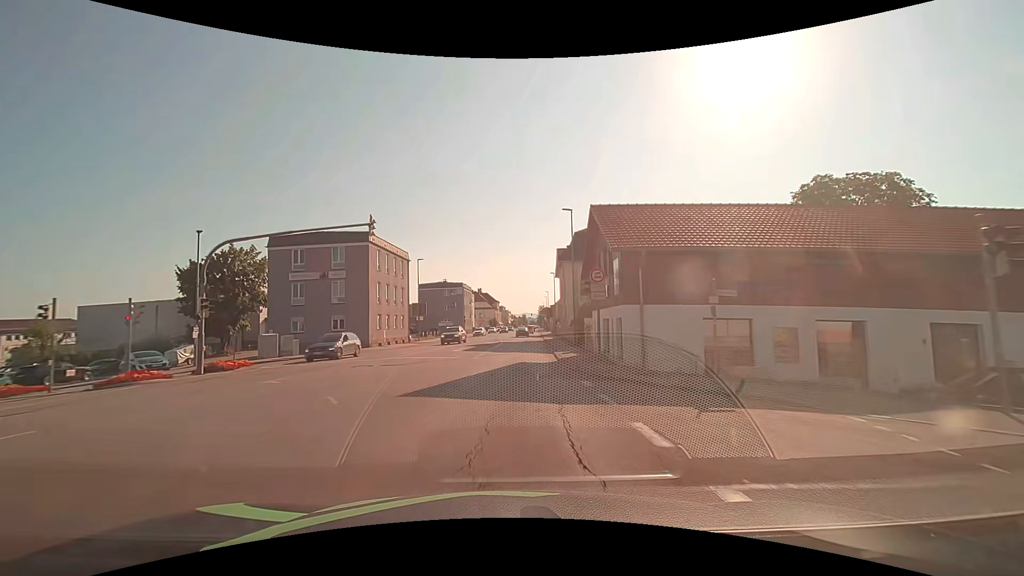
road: tertiary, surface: asphalt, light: Day
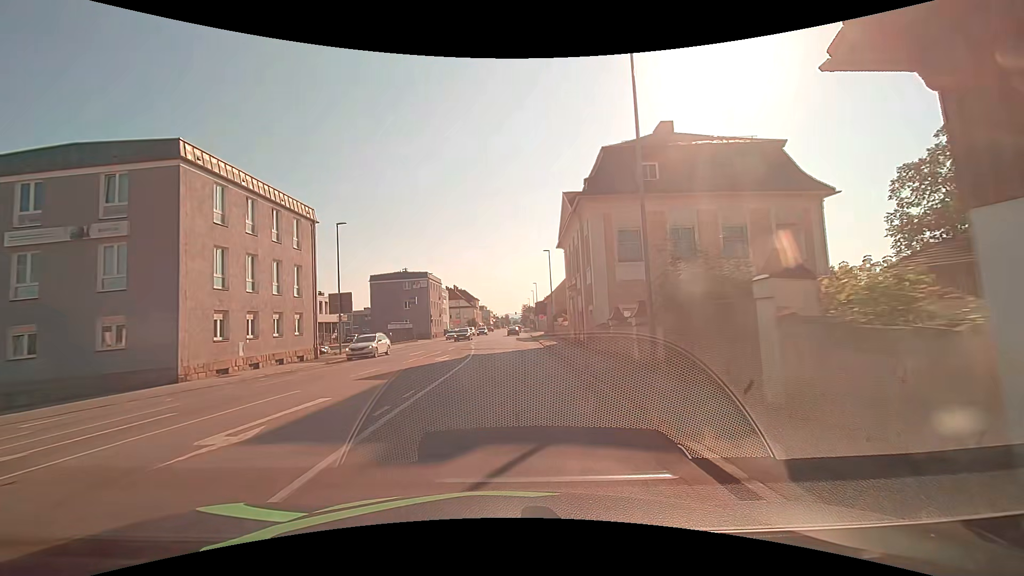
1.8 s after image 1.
(+0.4, +23.0) m; +2°
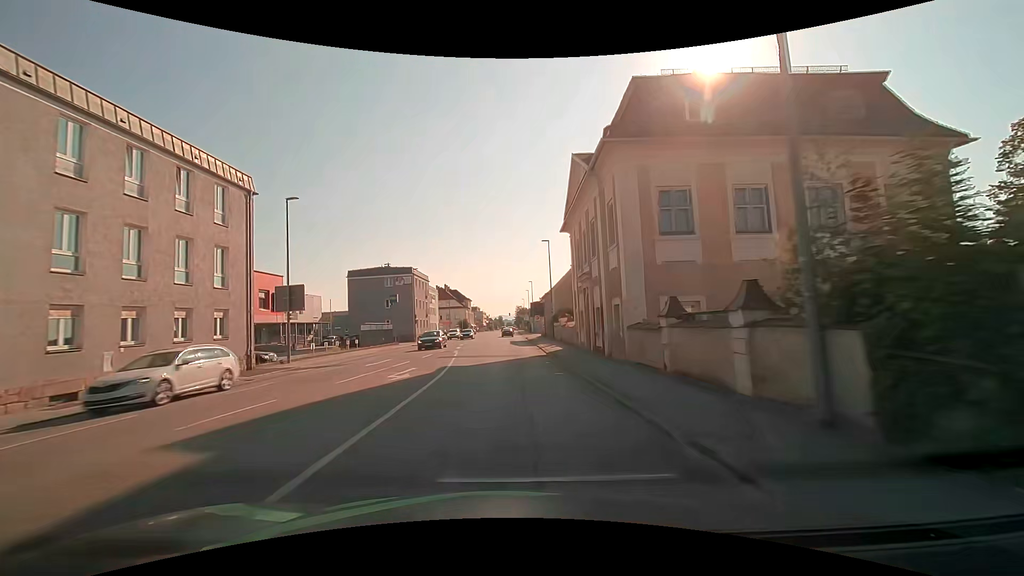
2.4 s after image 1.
(0.0, +7.7) m; 0°
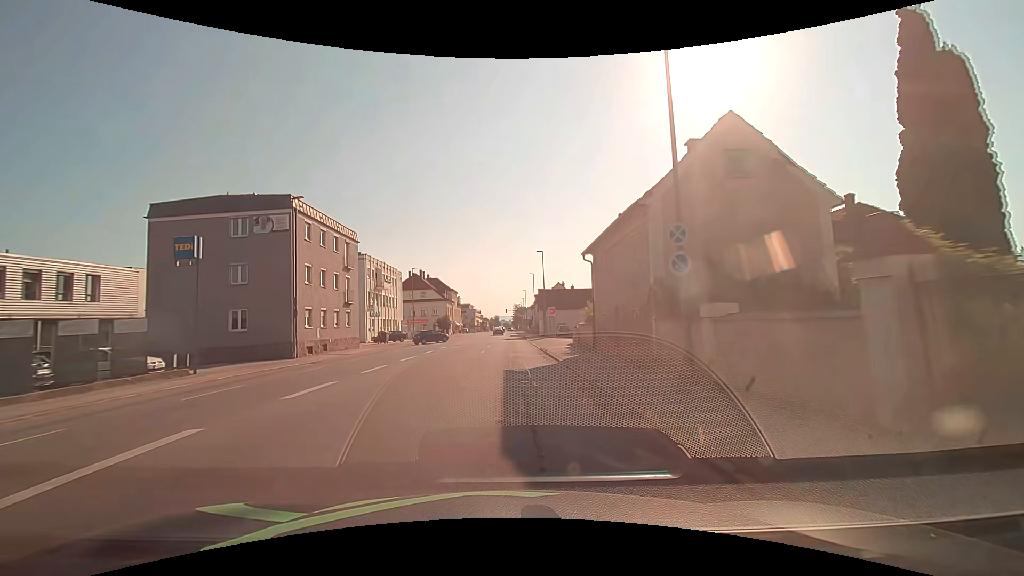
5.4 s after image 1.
(+0.6, +38.5) m; +1°
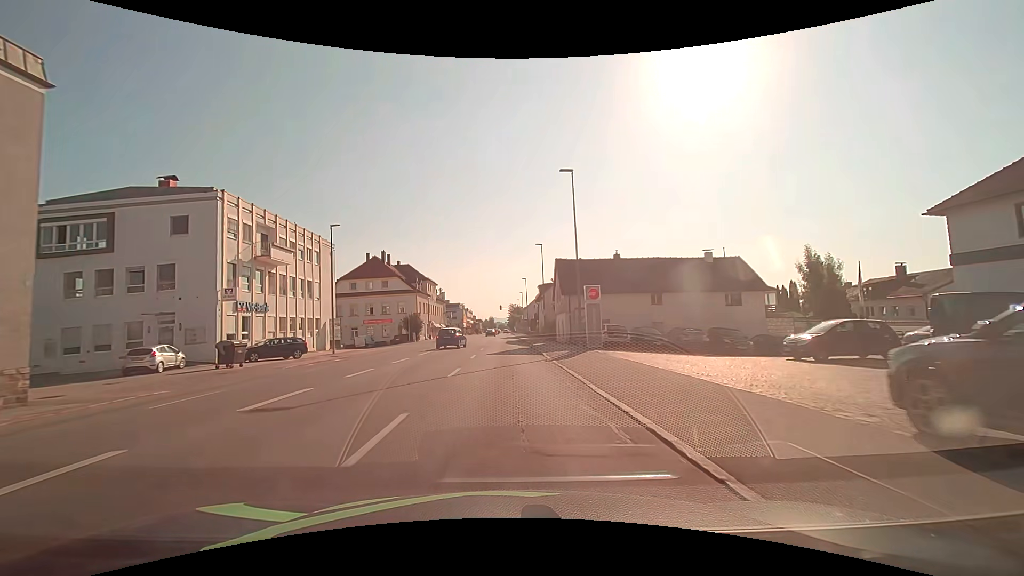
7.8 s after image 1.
(0.0, +31.0) m; +1°
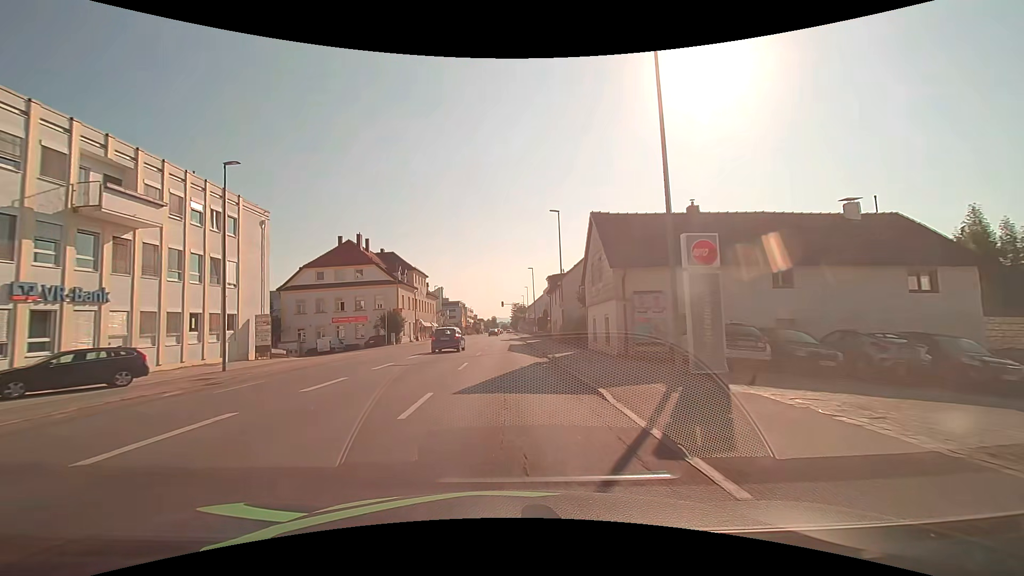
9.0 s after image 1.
(-0.1, +15.5) m; 0°
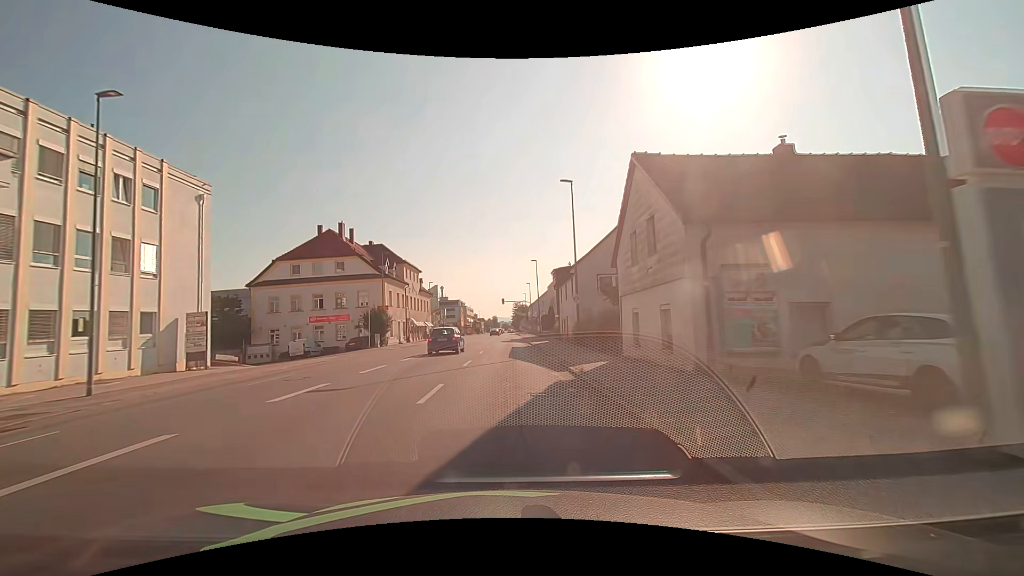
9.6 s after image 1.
(0.0, +7.7) m; 0°
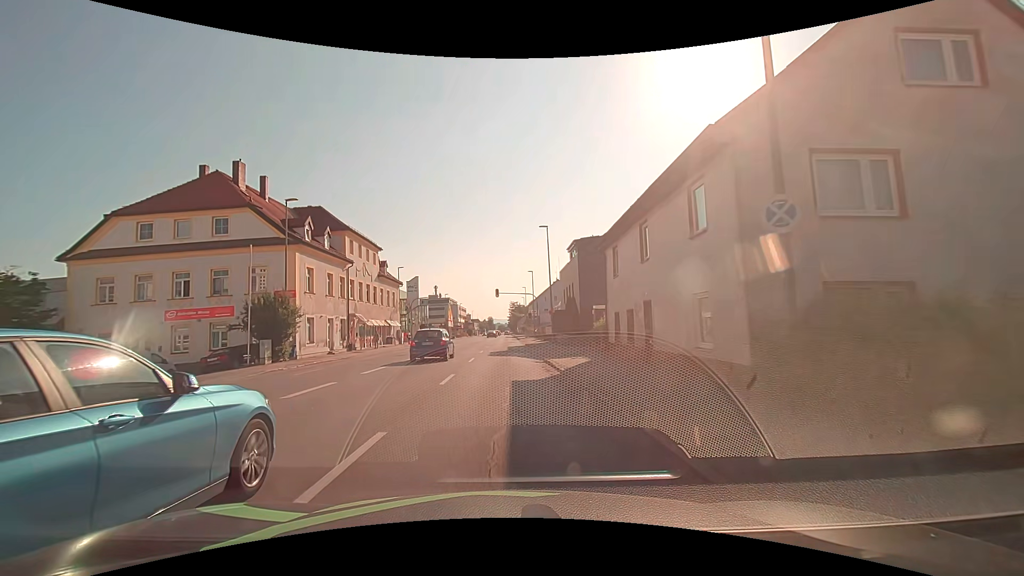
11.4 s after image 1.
(0.0, +23.3) m; 0°
(0, +10) (0, +20) (0, +30) (0, +40) (0, +50) (0, +60) (0, +70) (0, +80) (0, +90) (0, +100) m
